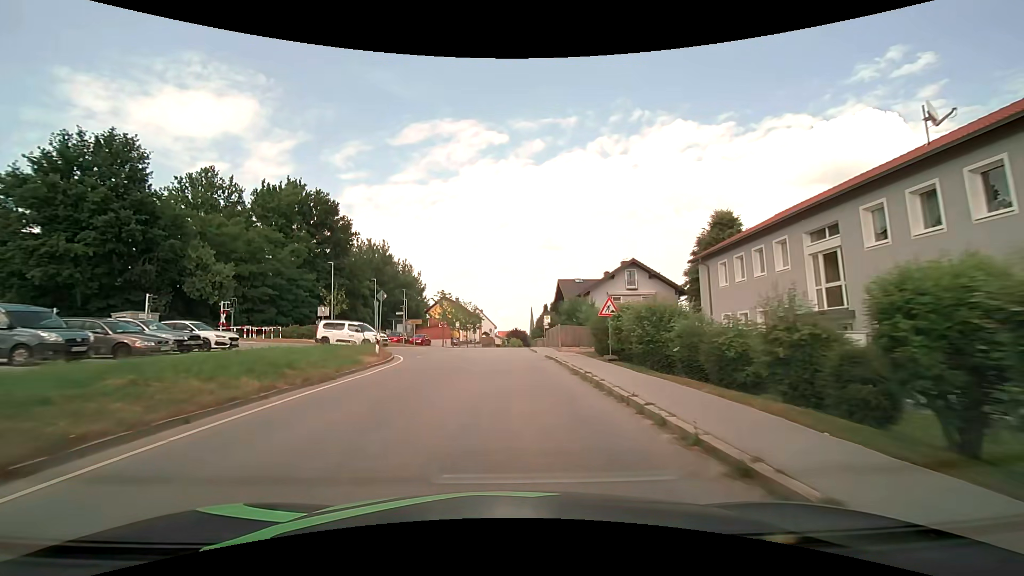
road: tertiary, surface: asphalt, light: Day
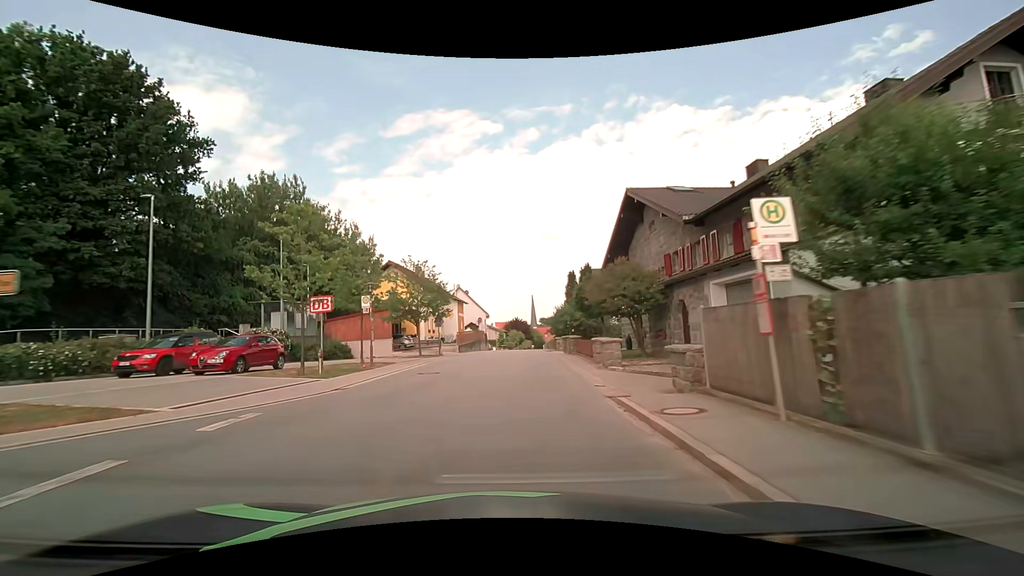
(+0.2, +39.5) m; 0°
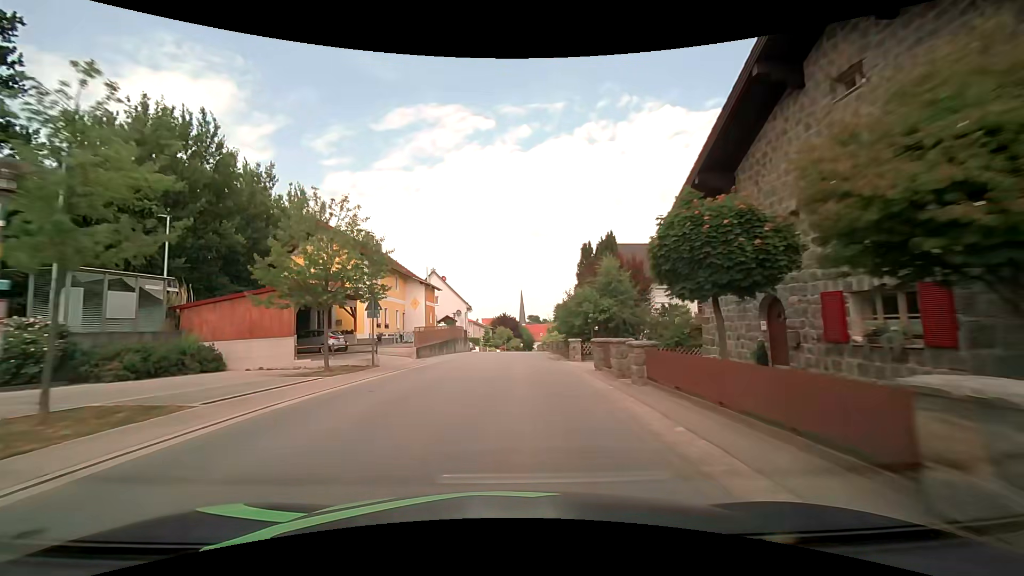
(+0.1, +16.0) m; +1°
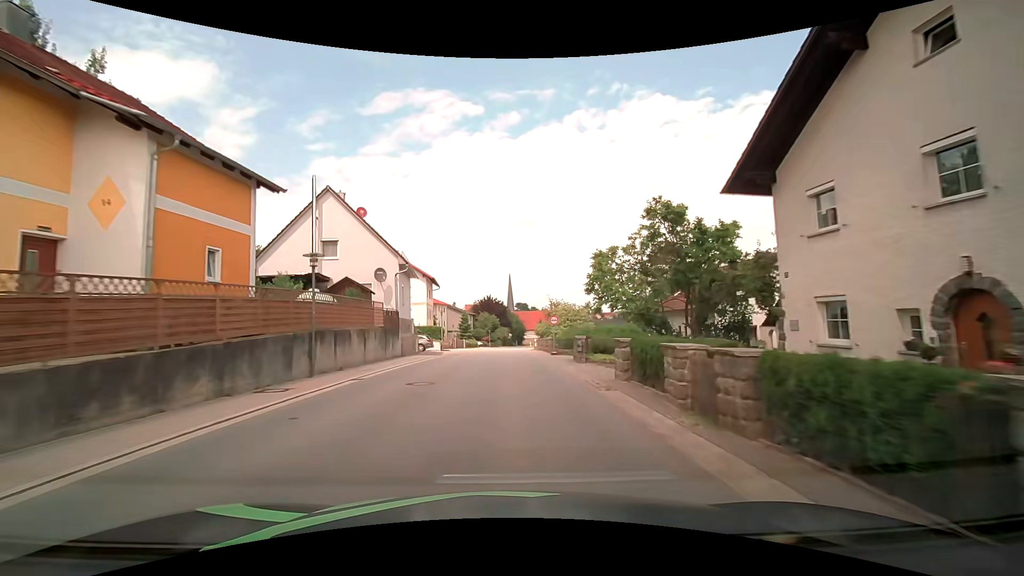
(+0.7, +32.3) m; +1°
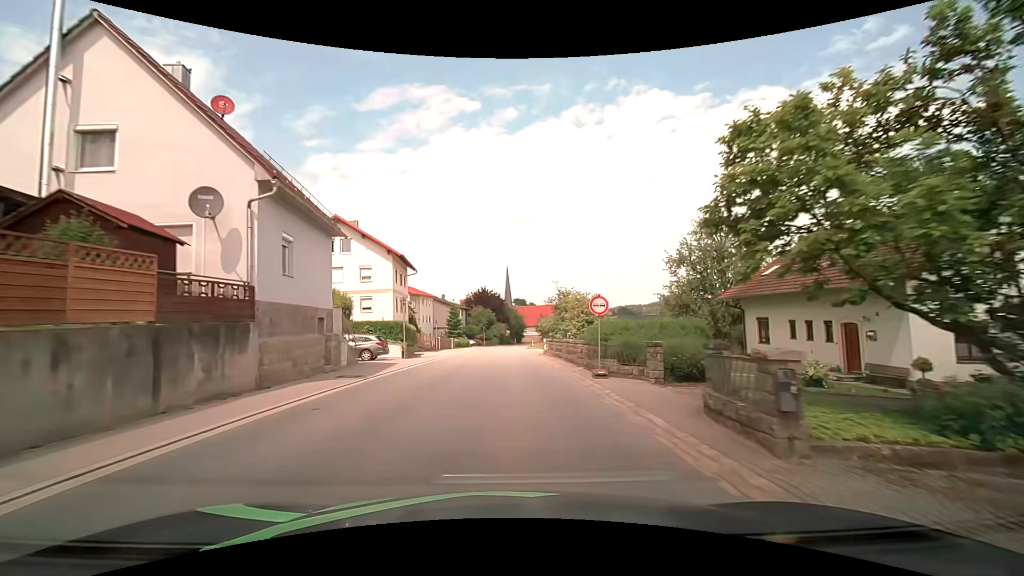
(+0.1, +16.3) m; +1°
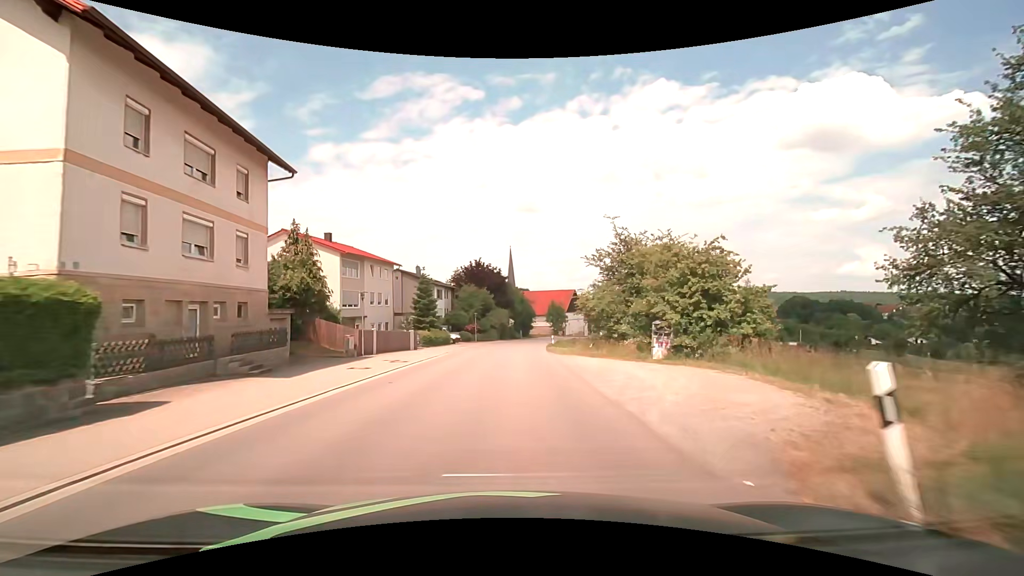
(-0.2, +32.6) m; -1°
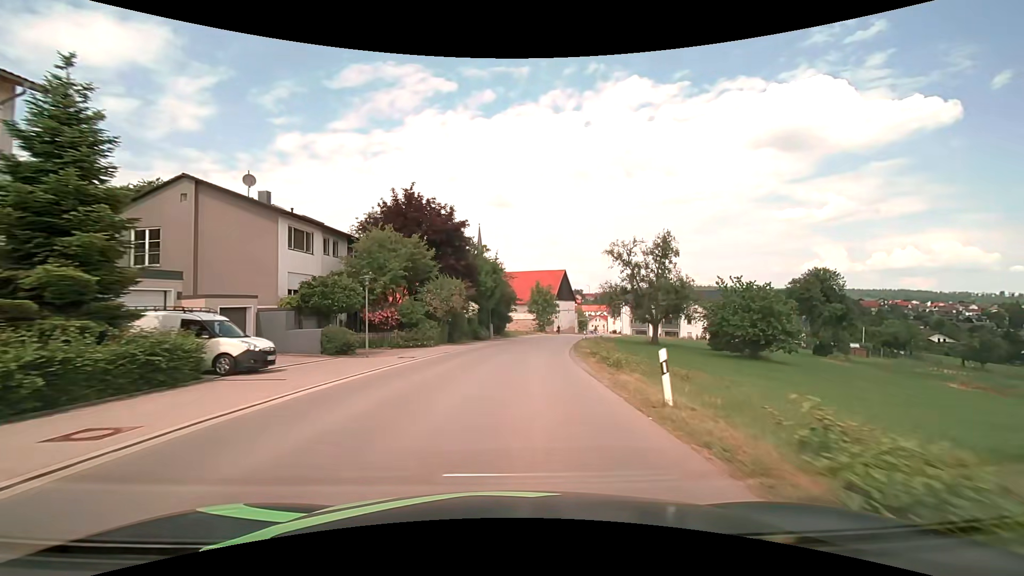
(+1.0, +40.3) m; +4°
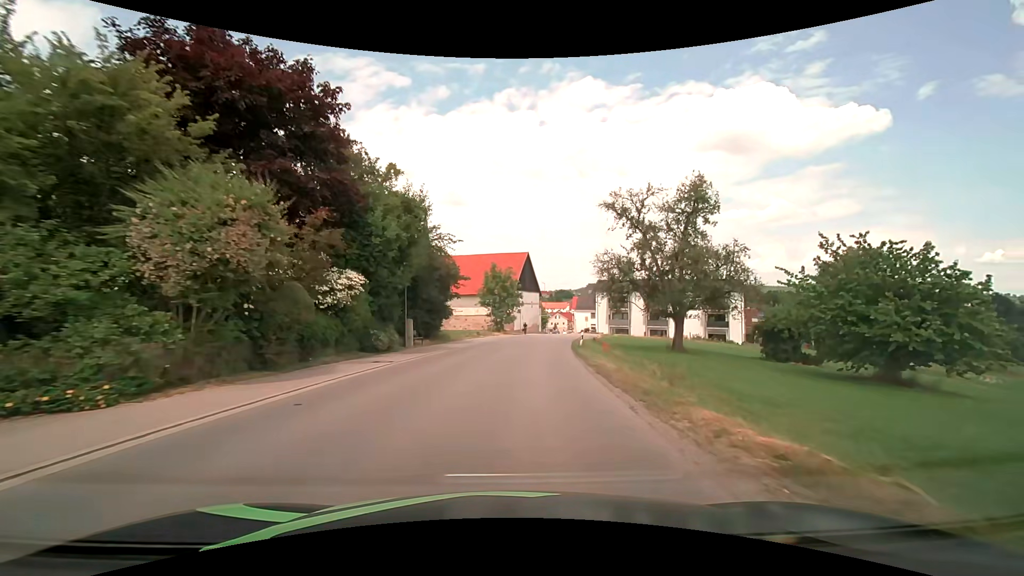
(+1.0, +24.0) m; +5°
(0, +10) (+1, +20) (+2, +30) (+3, +40) (+5, +50) (+7, +60) (+9, +69) (+10, +79) (+12, +89) (+13, +99) m
